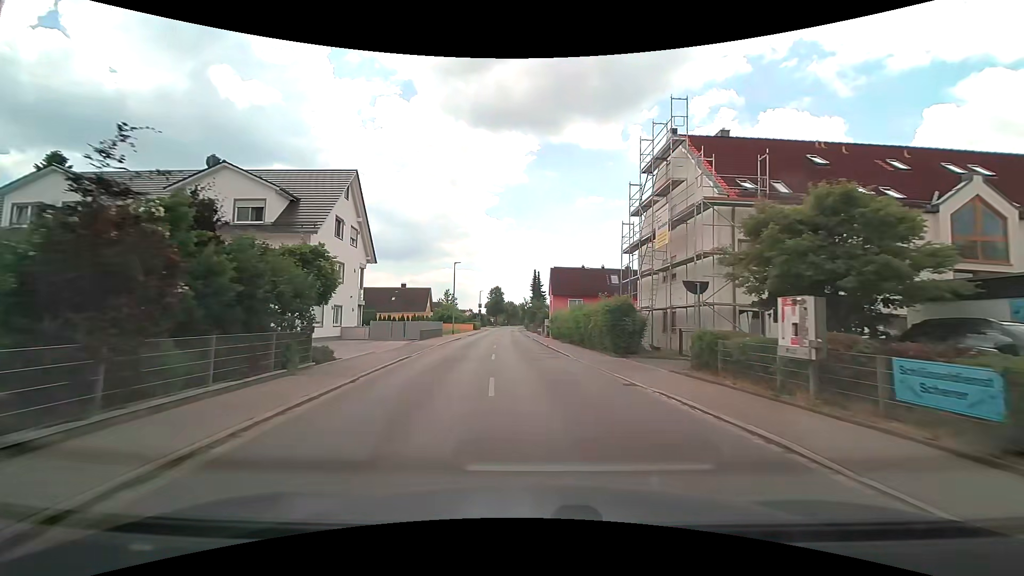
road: tertiary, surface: asphalt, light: Day
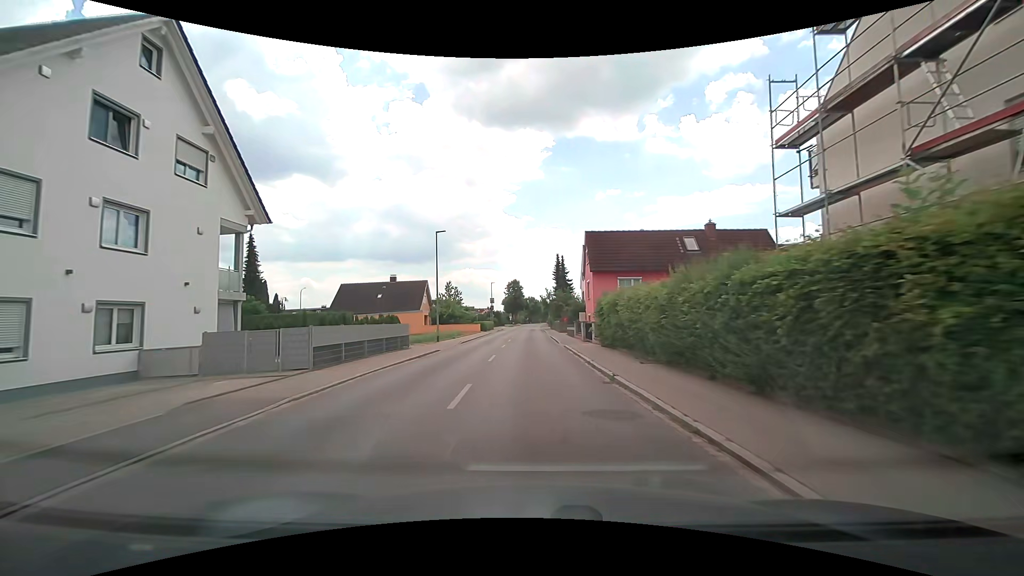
(-0.5, +19.4) m; -3°
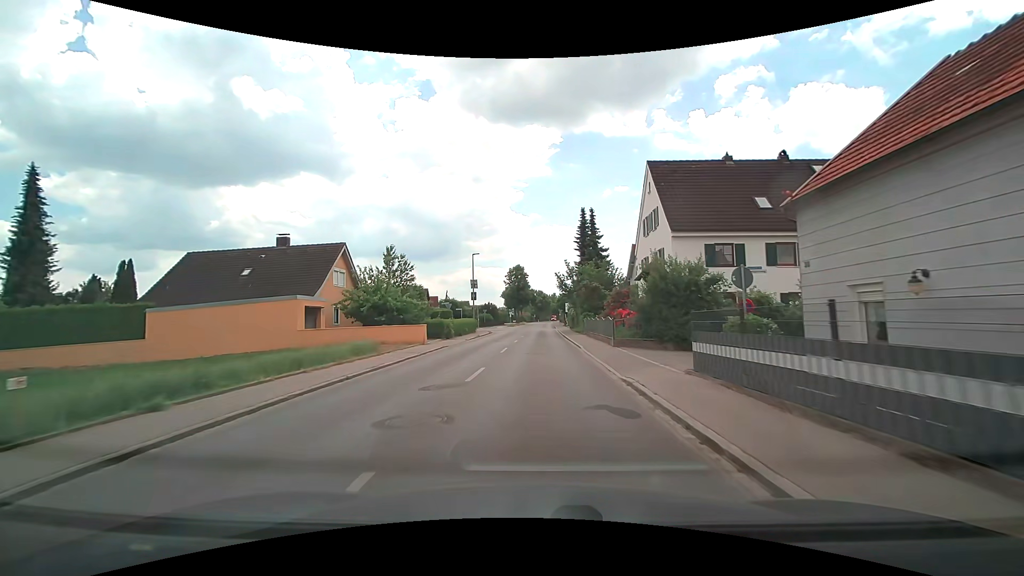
(-0.5, +33.4) m; -2°
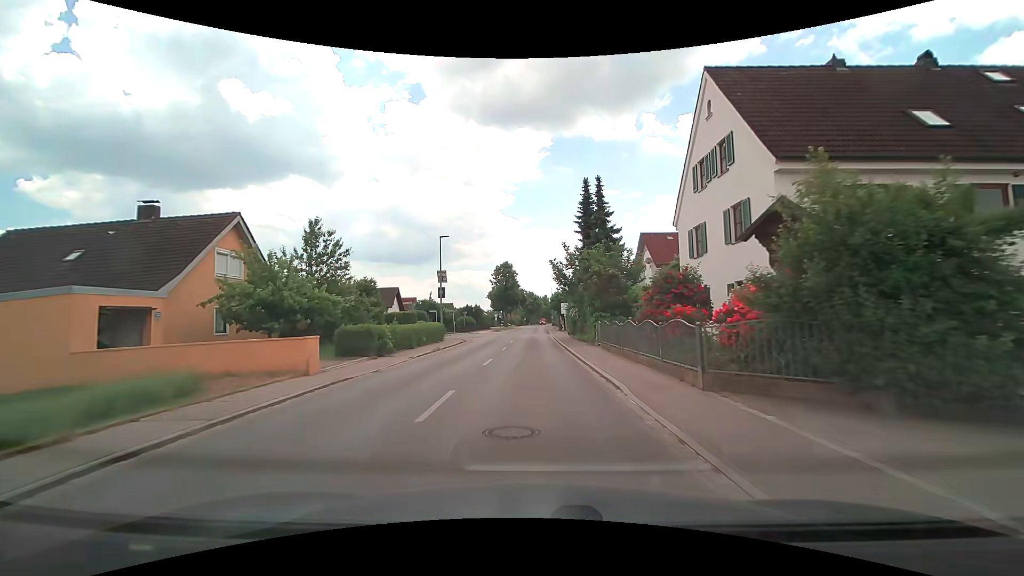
(+0.4, +12.5) m; +3°
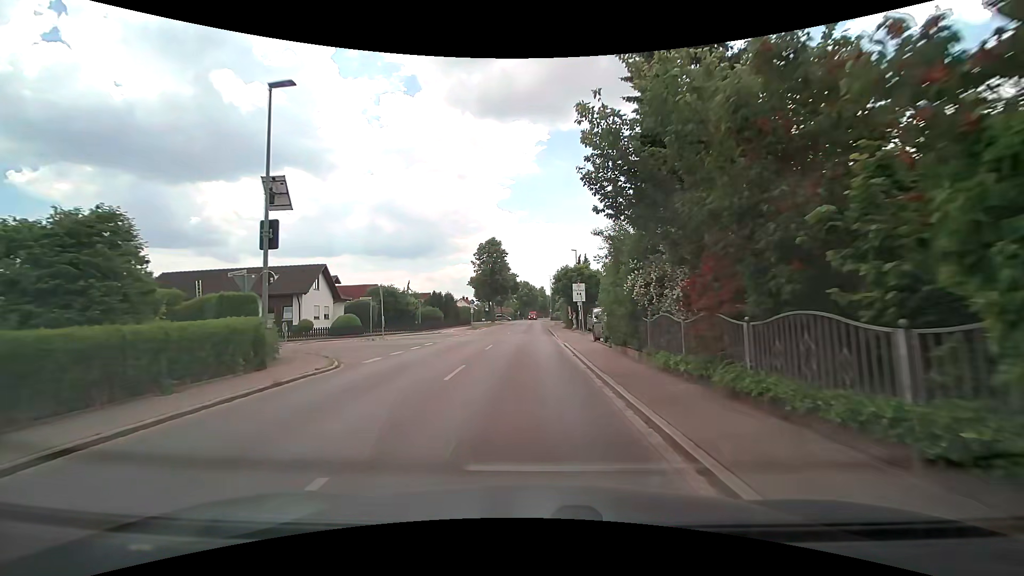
(0.0, +23.2) m; 0°
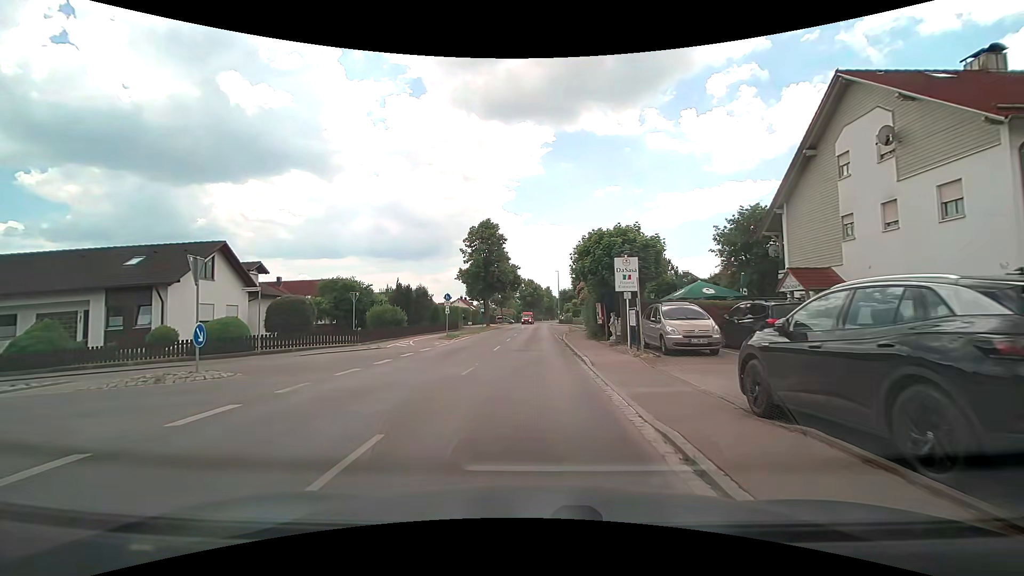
(-0.1, +16.0) m; -1°
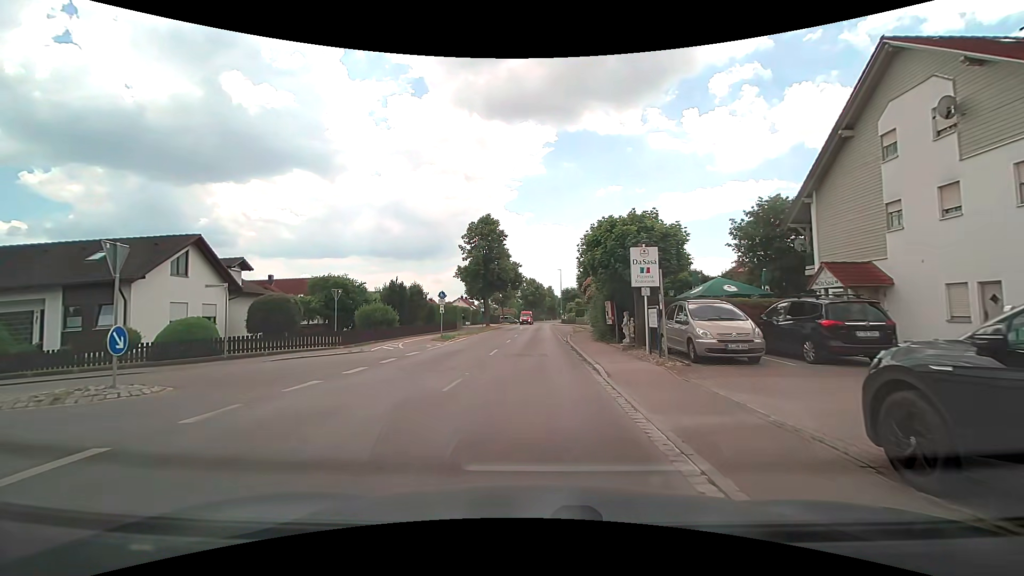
(0.0, +2.5) m; 0°
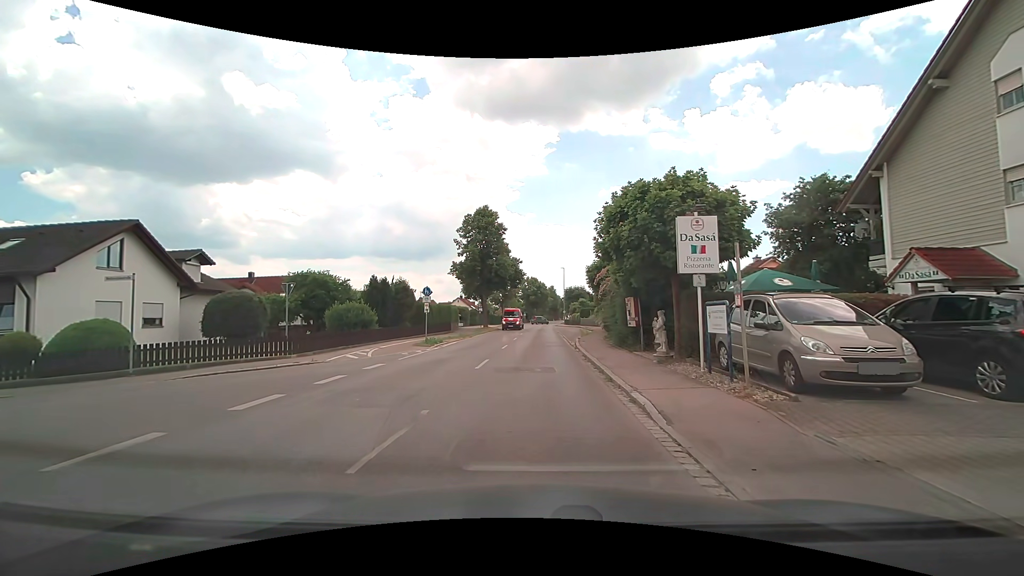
(0.0, +4.4) m; 0°
